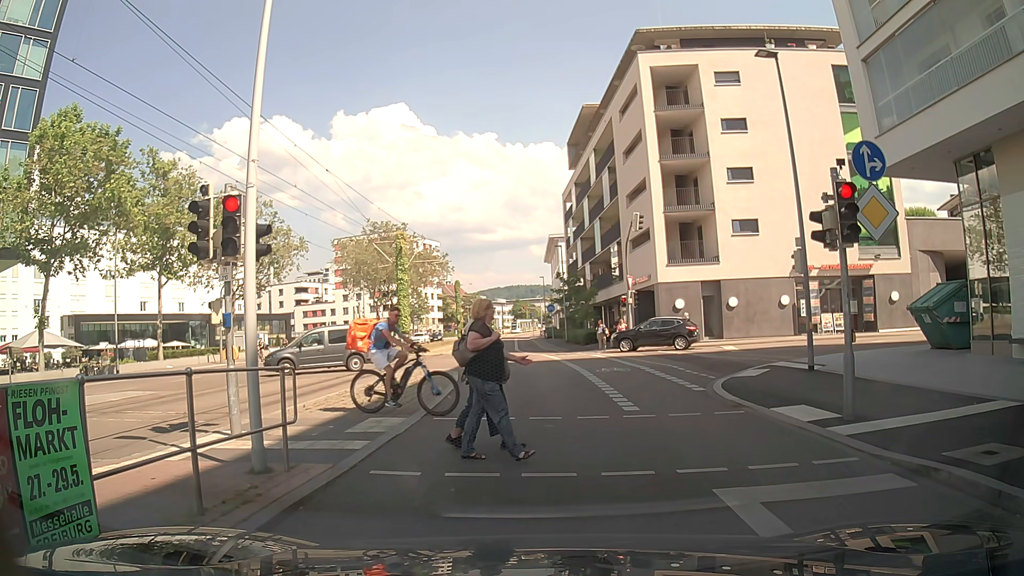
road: secondary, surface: asphalt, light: Day
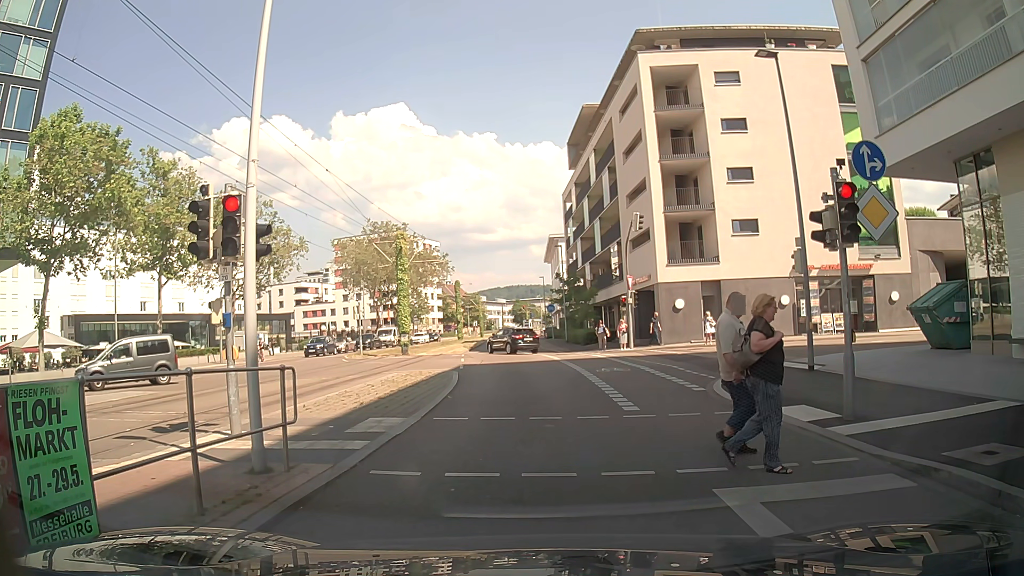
(0.0, 0.0) m; 0°
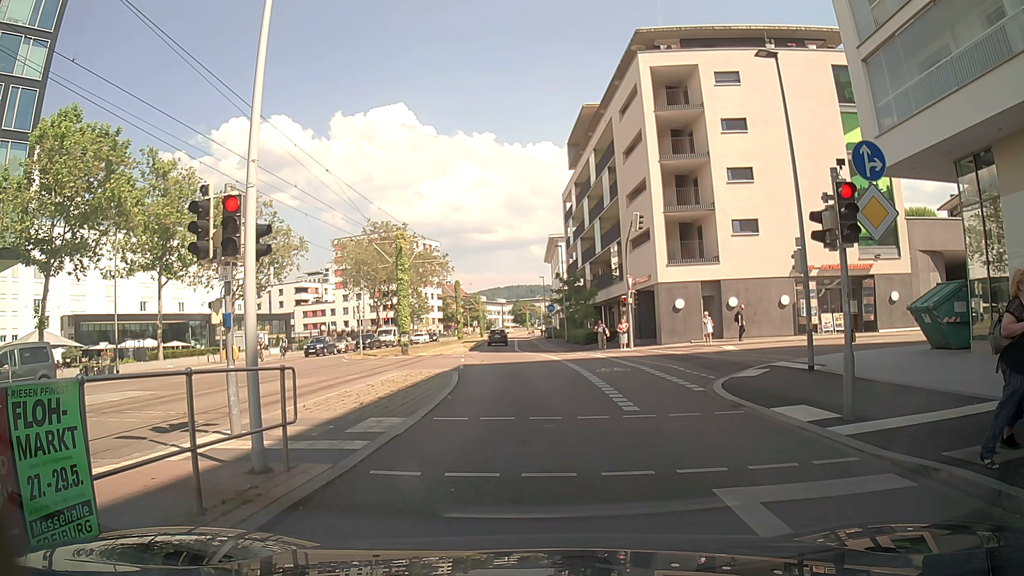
(0.0, 0.0) m; 0°
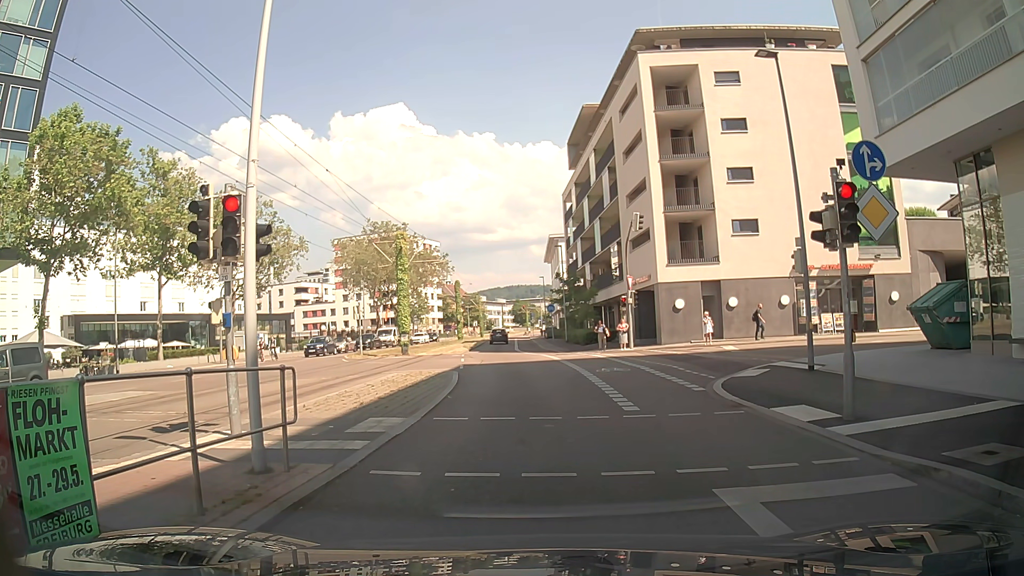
(0.0, 0.0) m; 0°
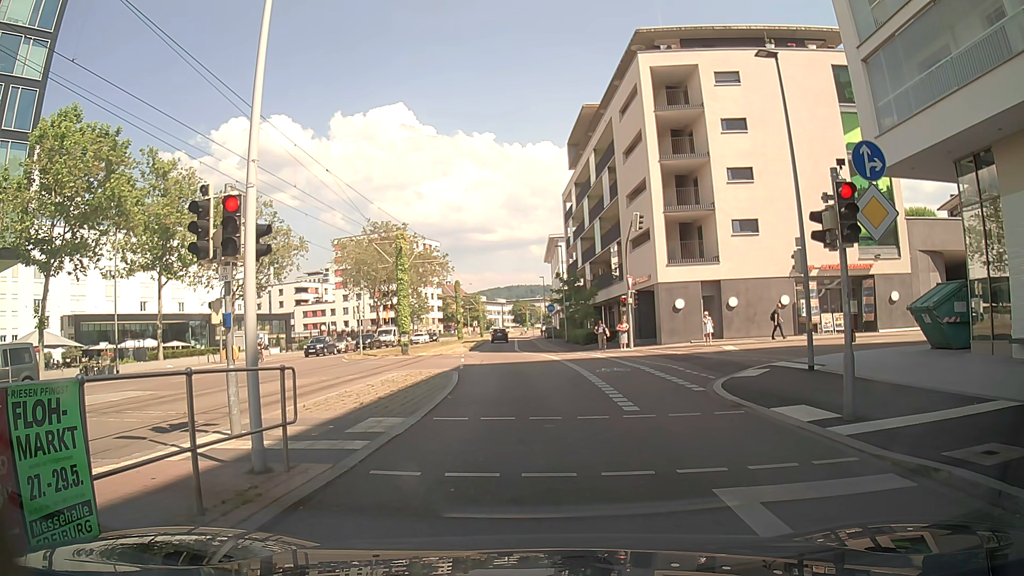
(0.0, 0.0) m; 0°
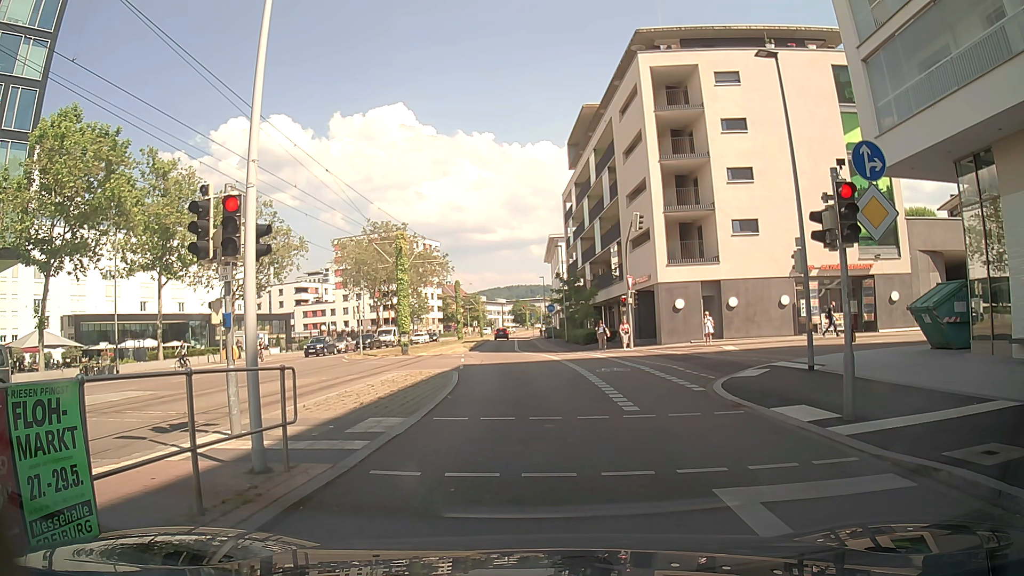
(0.0, 0.0) m; 0°
